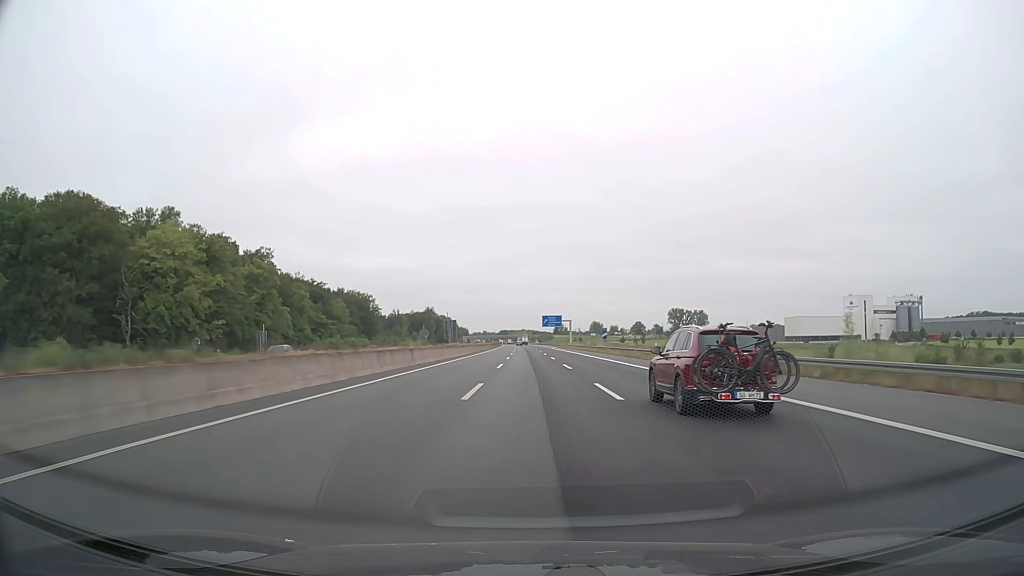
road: motorway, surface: asphalt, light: Day
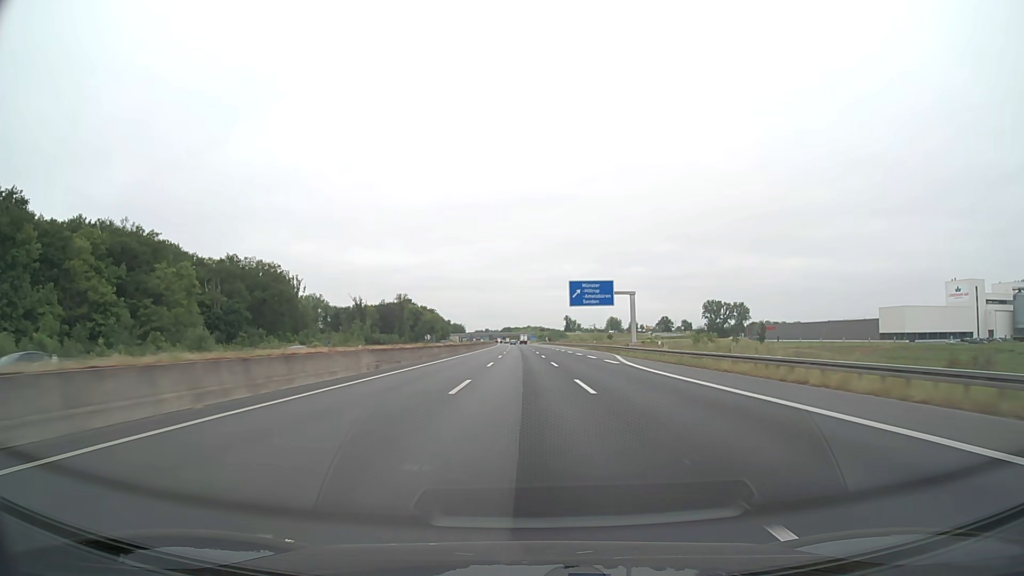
(-0.4, +108.7) m; 0°
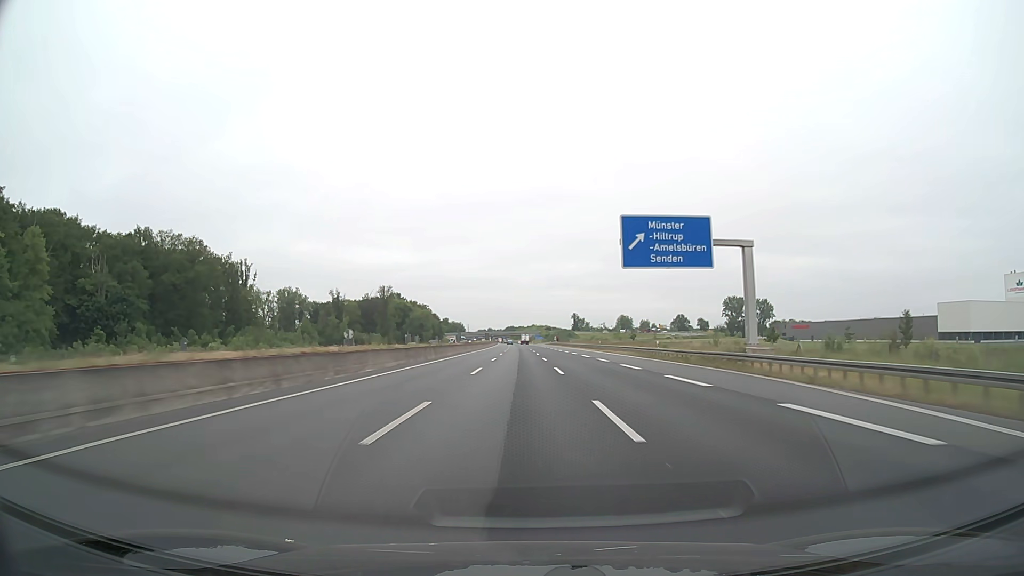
(-0.2, +44.9) m; 0°
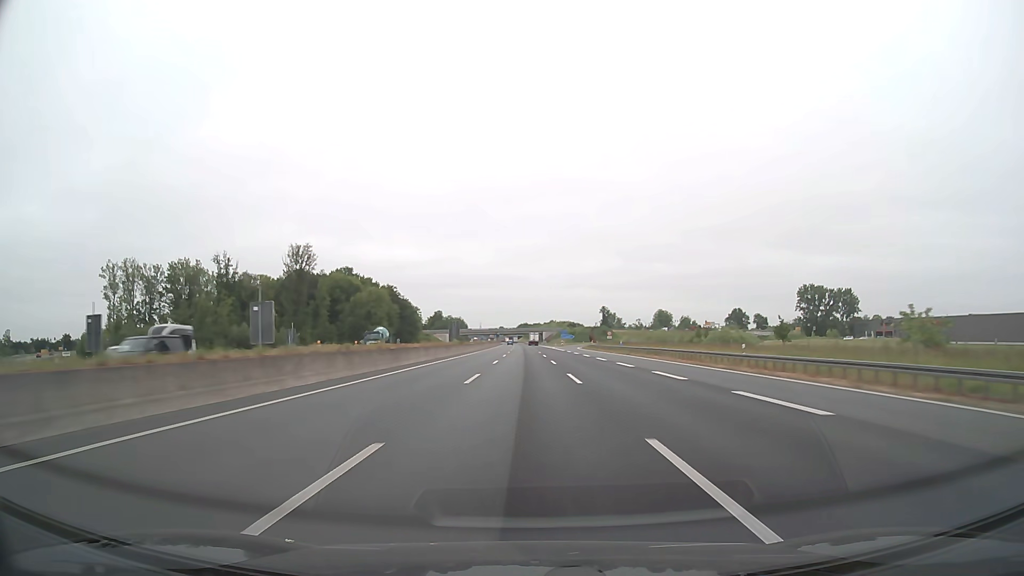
(-1.5, +115.9) m; -1°
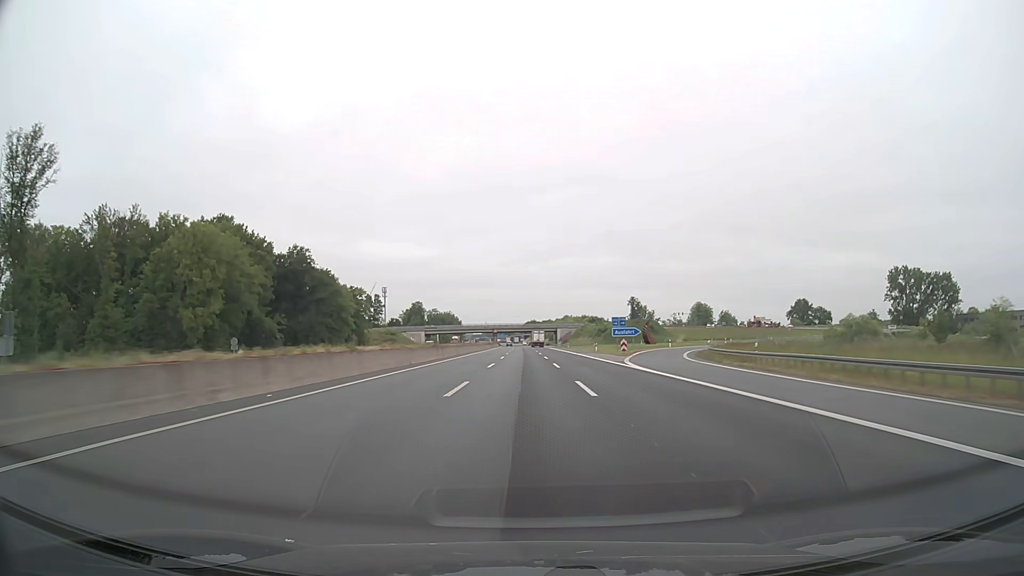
(-0.4, +96.3) m; -1°
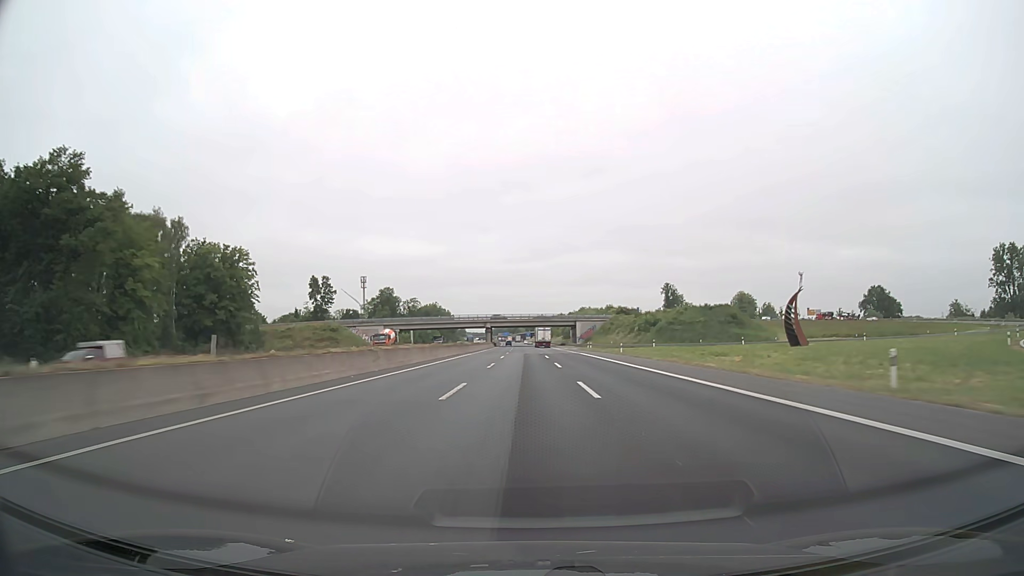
(-0.3, +74.2) m; -1°
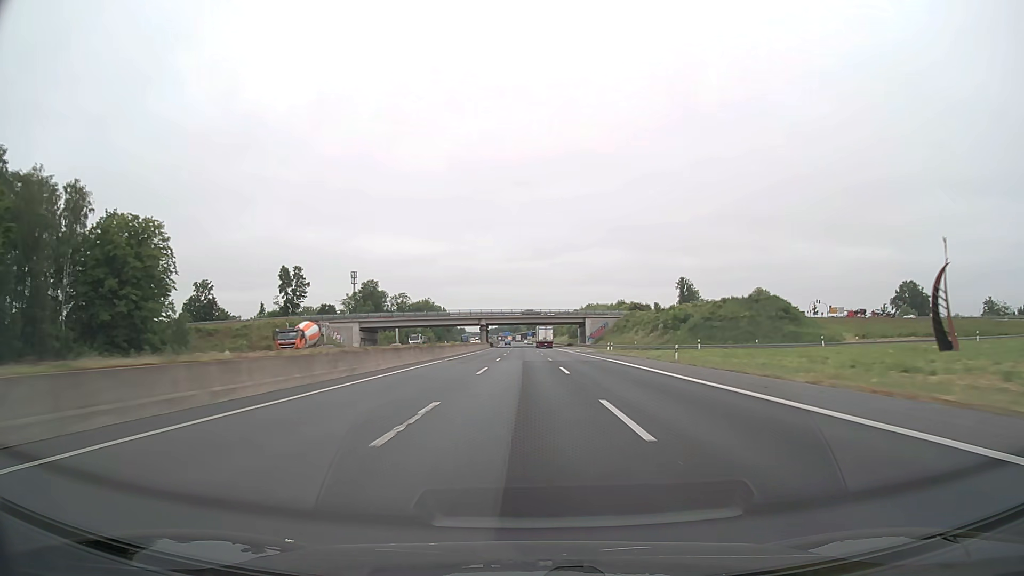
(0.0, +24.9) m; 0°
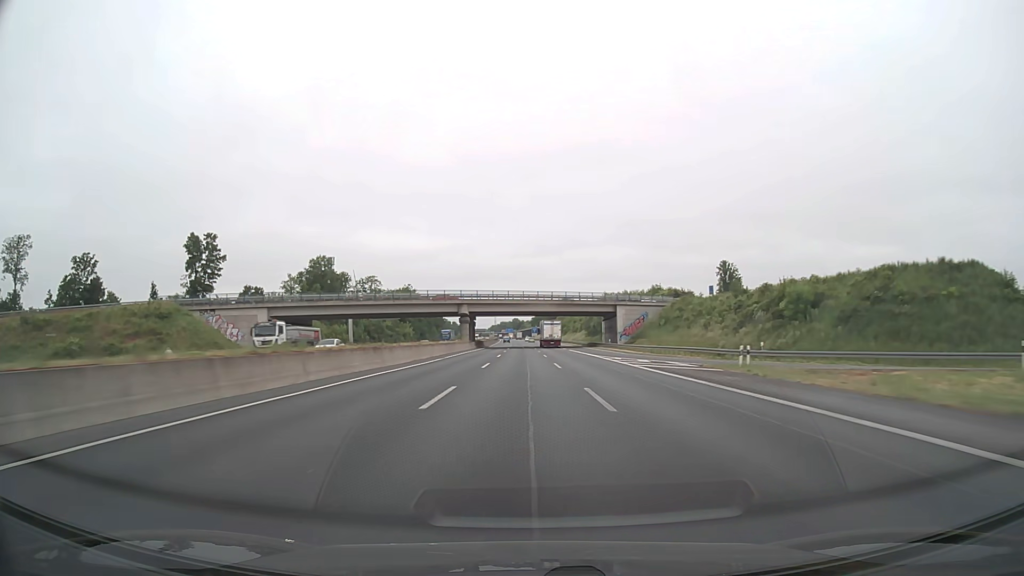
(-0.2, +50.1) m; 0°
(0, +10) (0, +20) (0, +30) (0, +40) (0, +50) (0, +60) (0, +70) (0, +80) (-1, +90) (-1, +100) m
